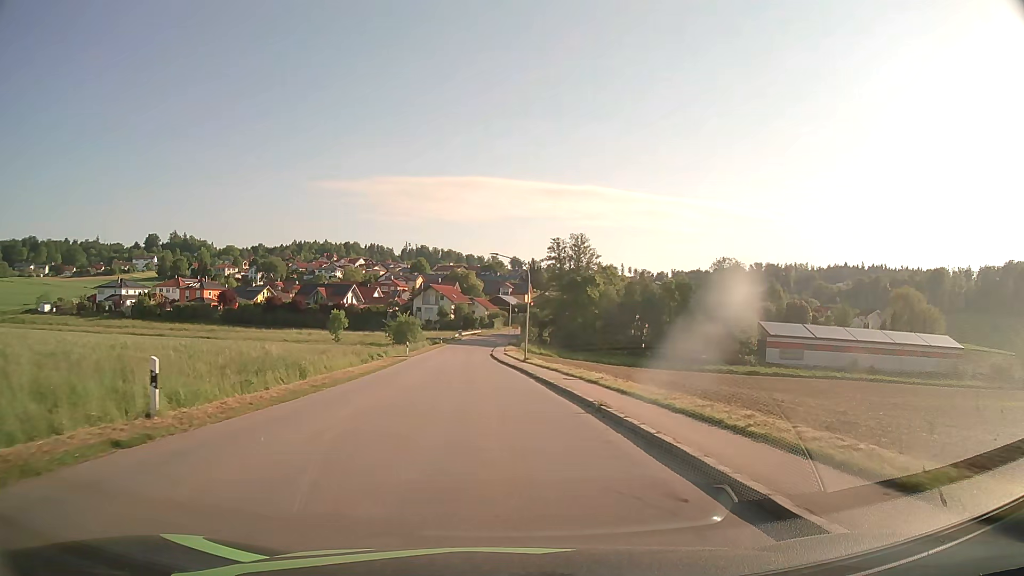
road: tertiary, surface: asphalt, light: Day
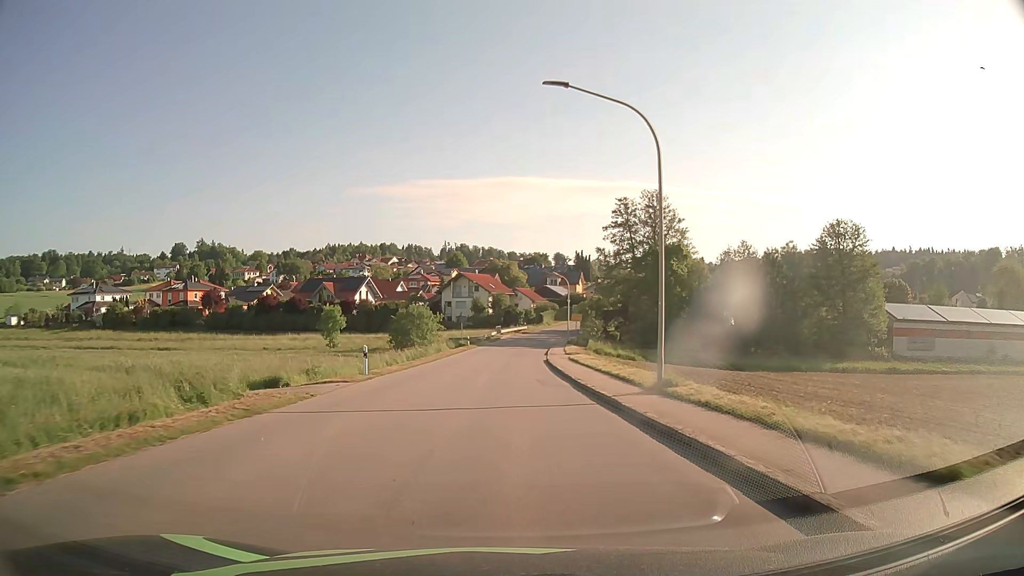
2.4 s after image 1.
(-1.1, +30.4) m; -4°
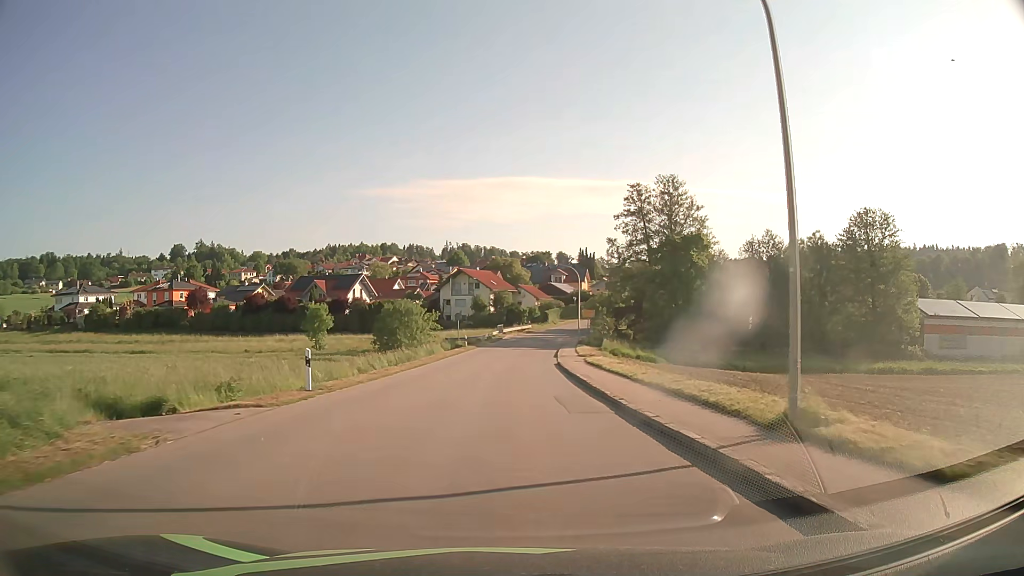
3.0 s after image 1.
(0.0, +7.6) m; 0°
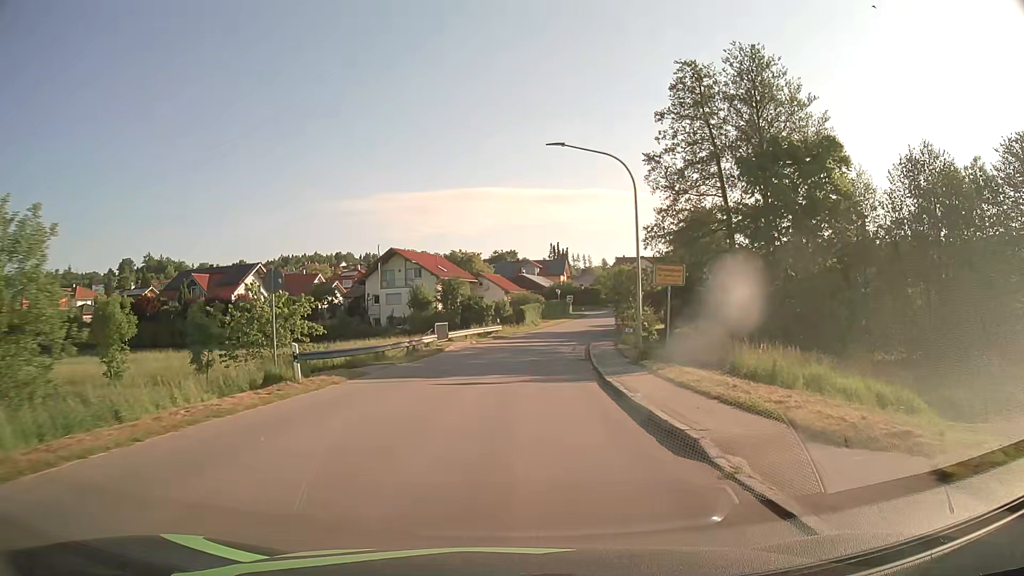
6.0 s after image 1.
(+0.7, +37.9) m; +3°
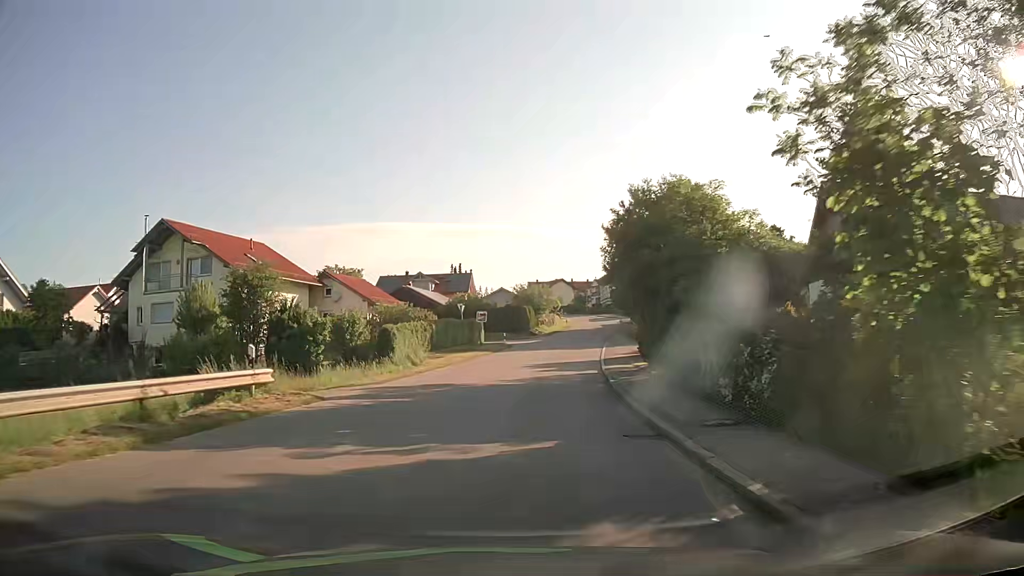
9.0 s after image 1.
(+2.4, +37.5) m; +8°
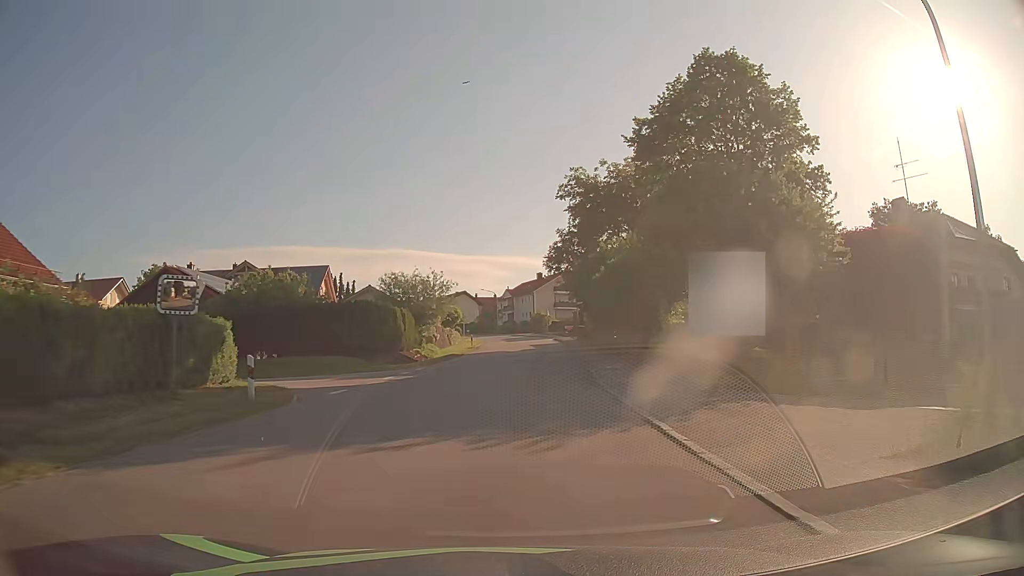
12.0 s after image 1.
(+2.9, +36.9) m; +8°
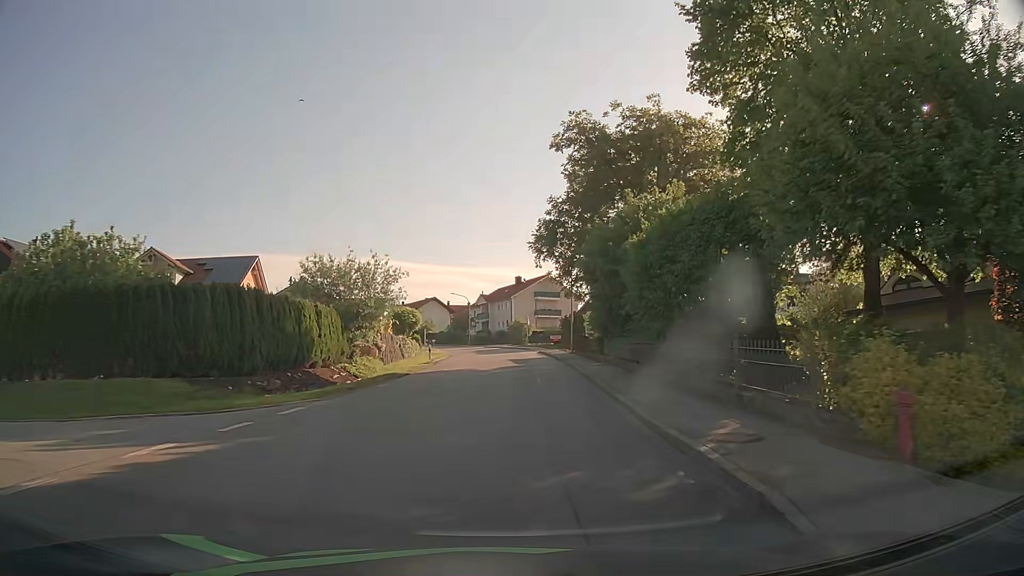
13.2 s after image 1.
(+0.3, +14.7) m; +2°
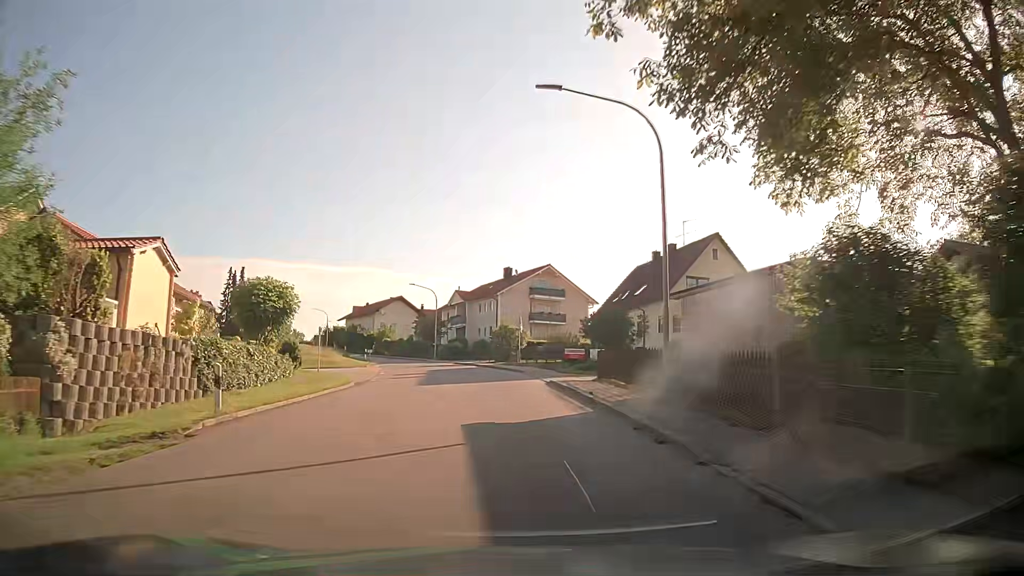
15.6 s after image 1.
(+0.4, +29.2) m; +1°
(0, +10) (0, +20) (-1, +30) (-2, +40) (-4, +50) (-7, +59) (-11, +68) (-16, +77) (-20, +86) (-25, +95) m
